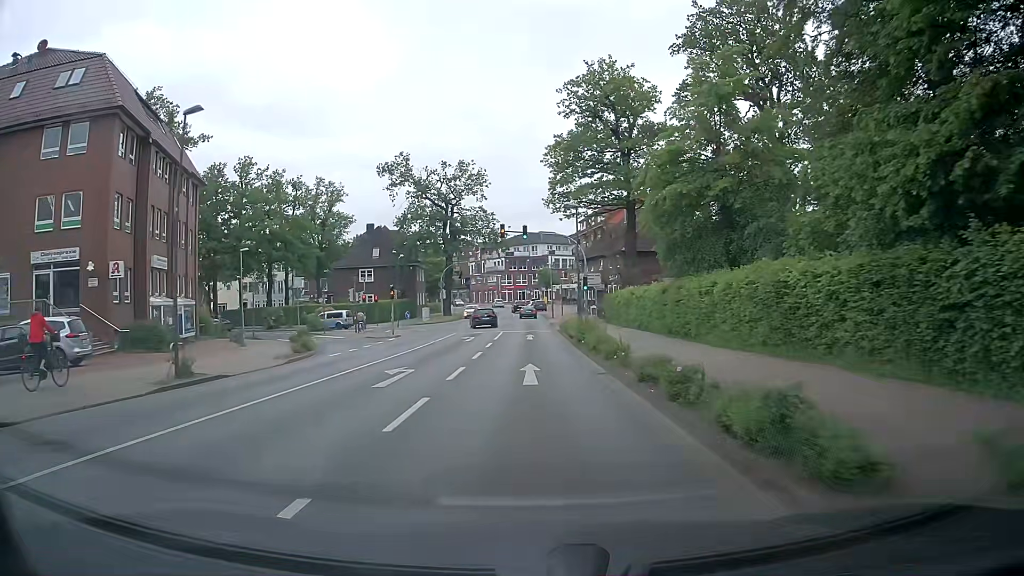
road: secondary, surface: asphalt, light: Day
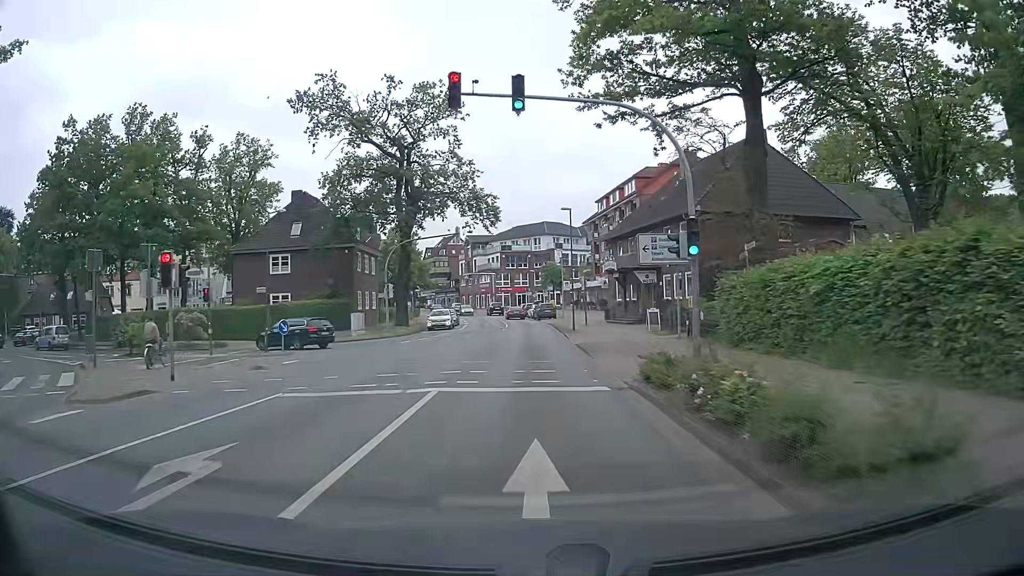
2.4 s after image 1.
(0.0, +29.8) m; 0°
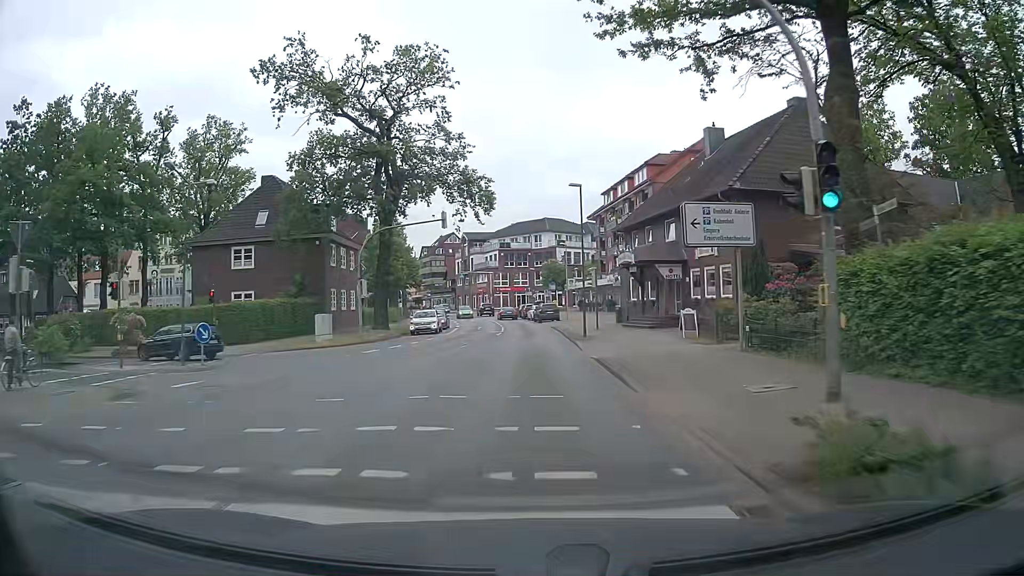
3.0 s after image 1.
(0.0, +7.4) m; 0°
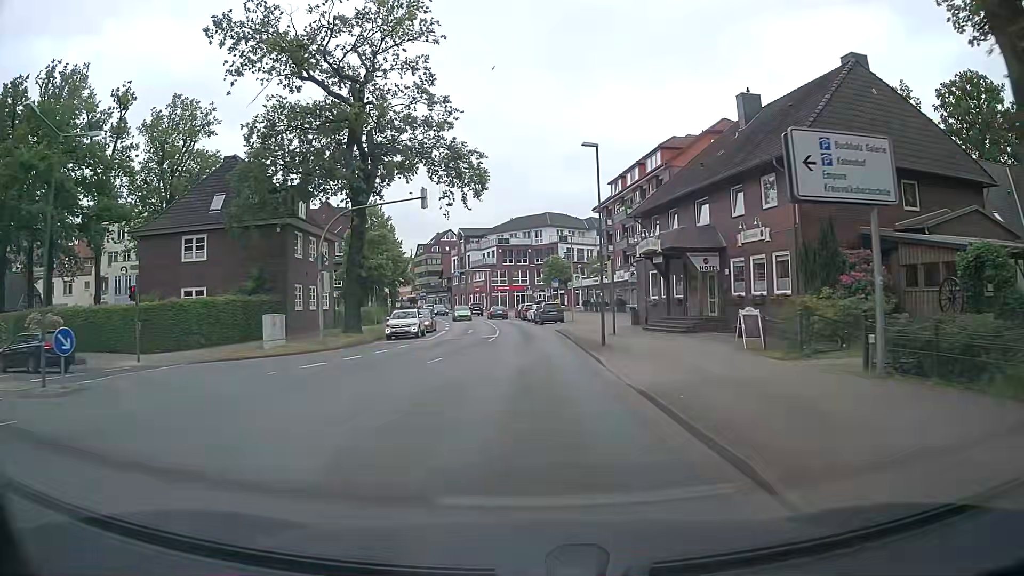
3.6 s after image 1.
(0.0, +7.4) m; 0°
